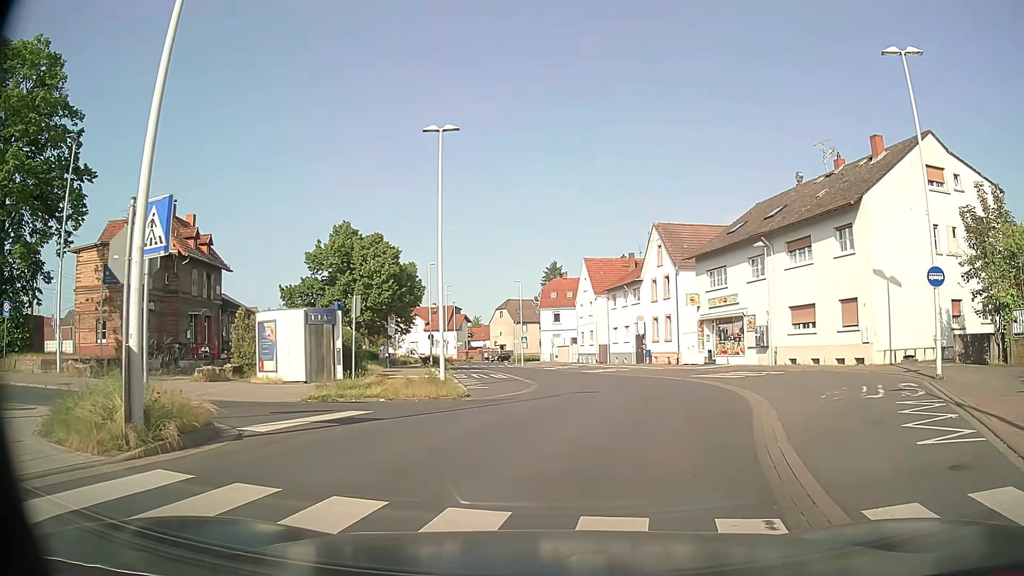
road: tertiary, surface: asphalt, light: Day
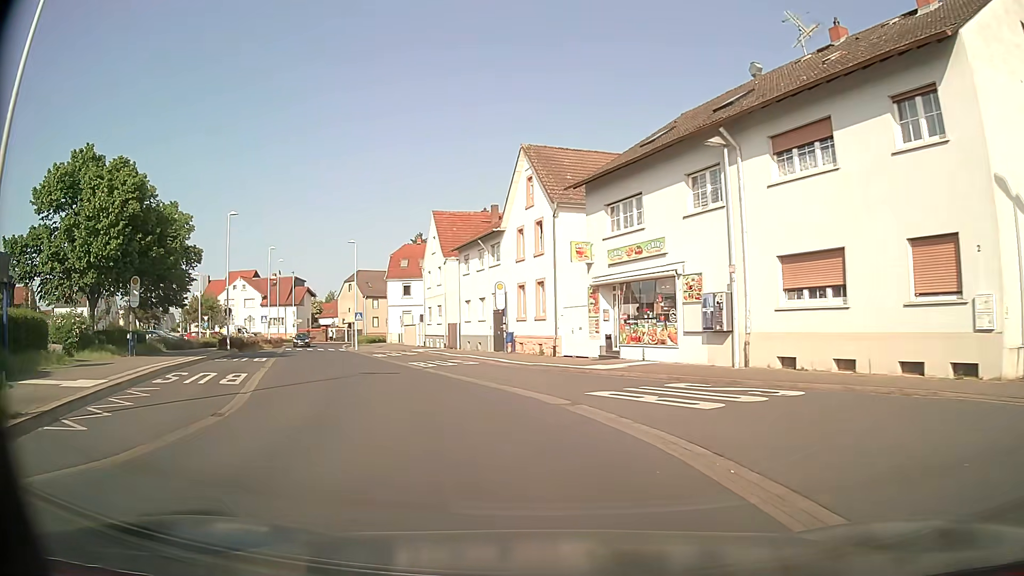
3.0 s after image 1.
(+2.7, +17.2) m; +10°
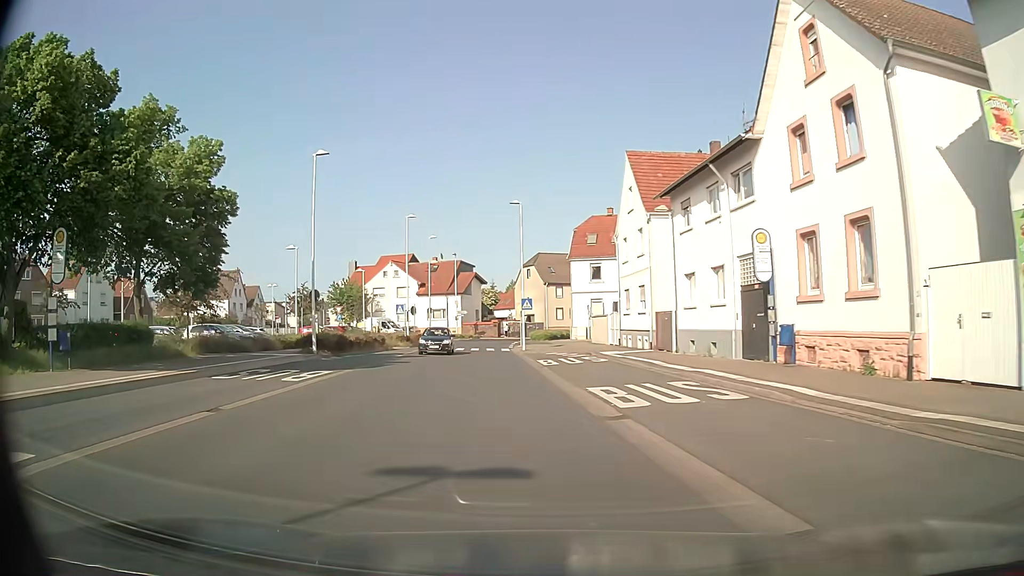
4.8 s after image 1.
(-2.6, +16.9) m; -16°
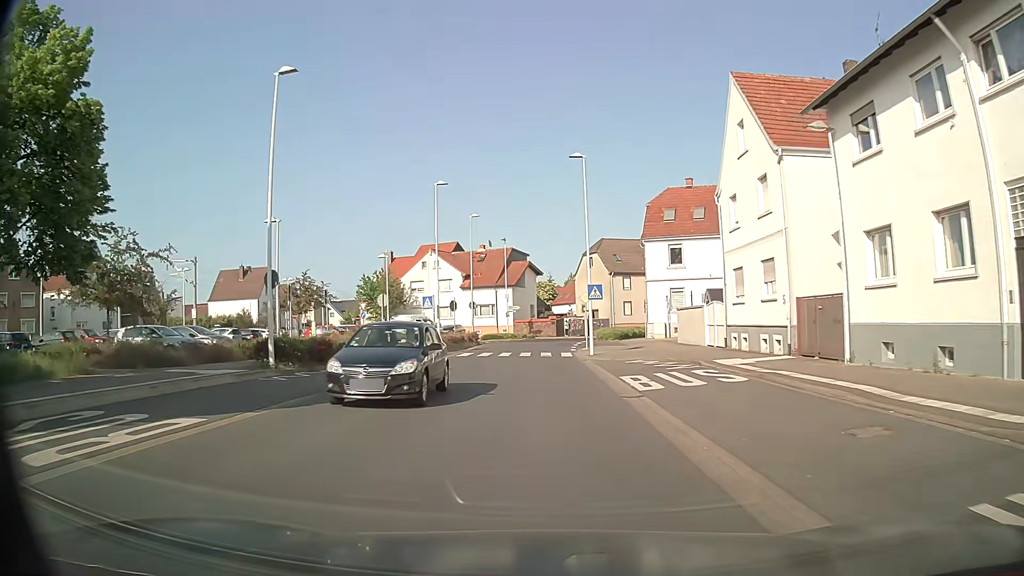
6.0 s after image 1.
(-0.7, +11.6) m; -6°
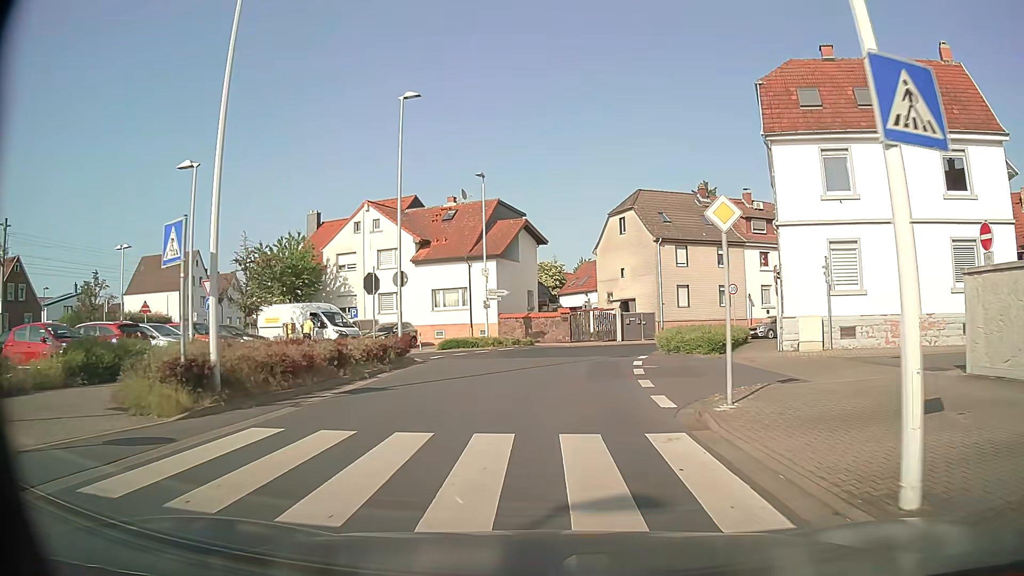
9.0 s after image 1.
(-0.1, +27.7) m; +1°
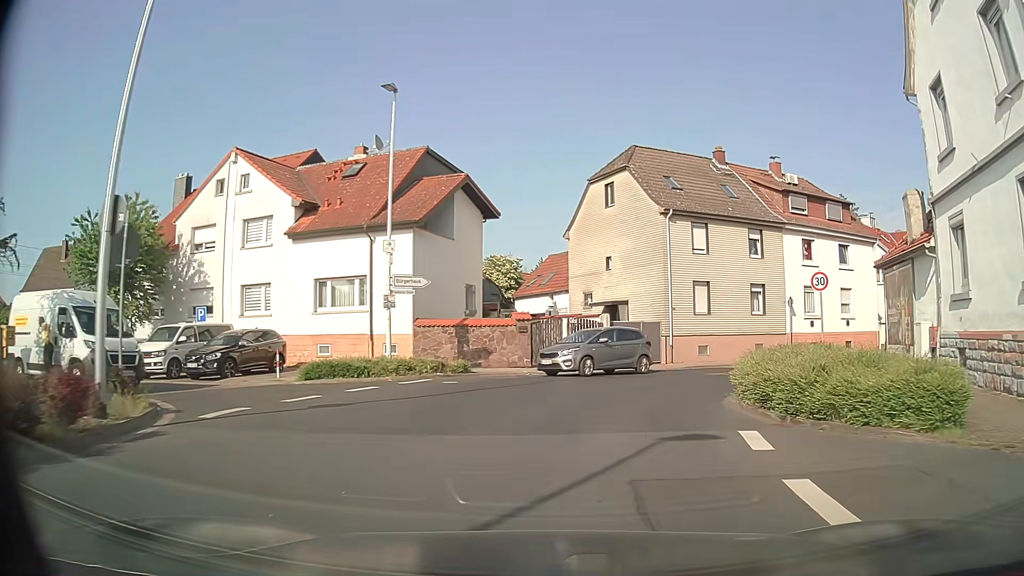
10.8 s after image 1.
(+0.2, +15.6) m; +3°
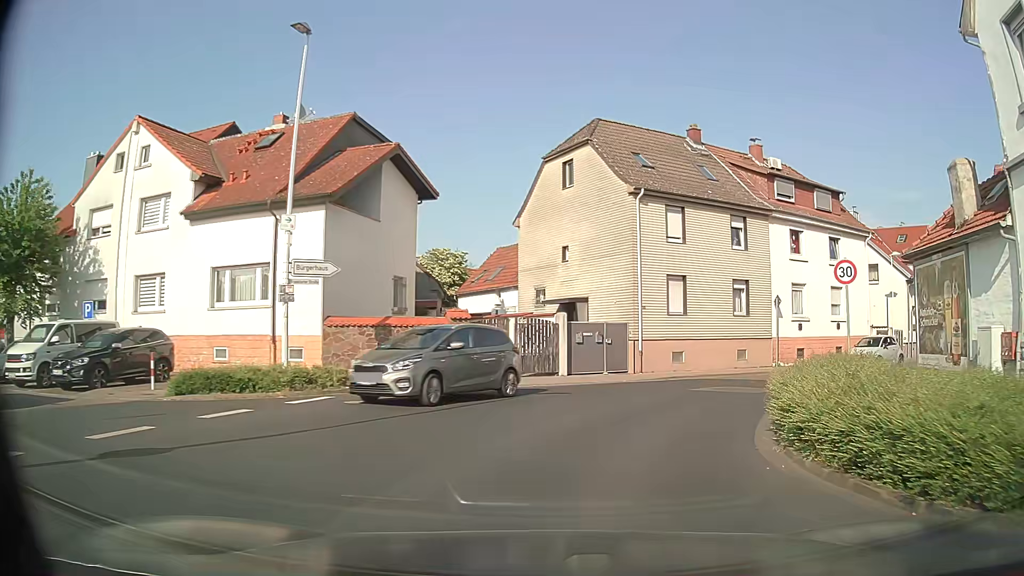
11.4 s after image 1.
(+0.2, +5.0) m; +4°
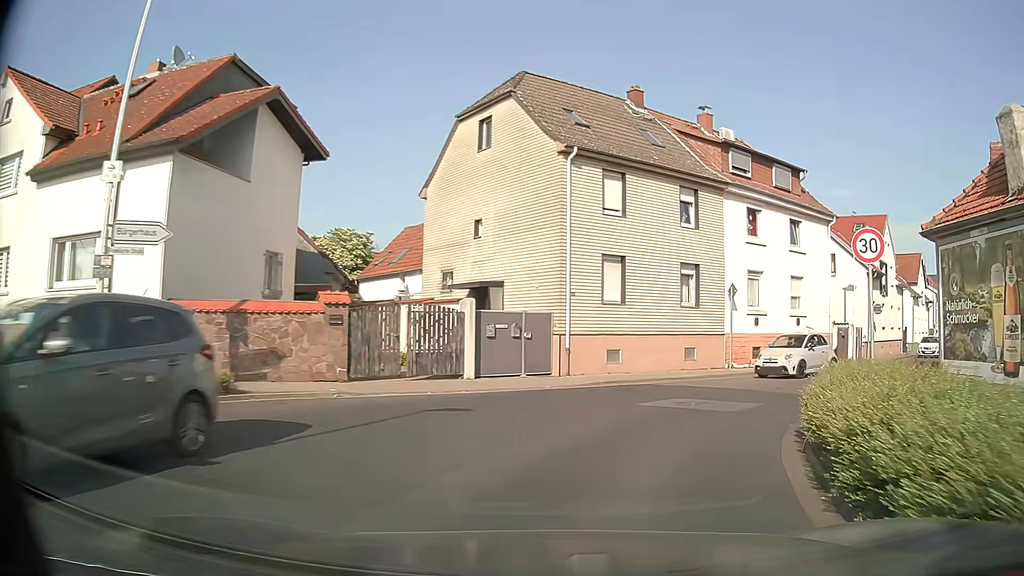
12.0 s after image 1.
(+0.2, +4.9) m; +7°
